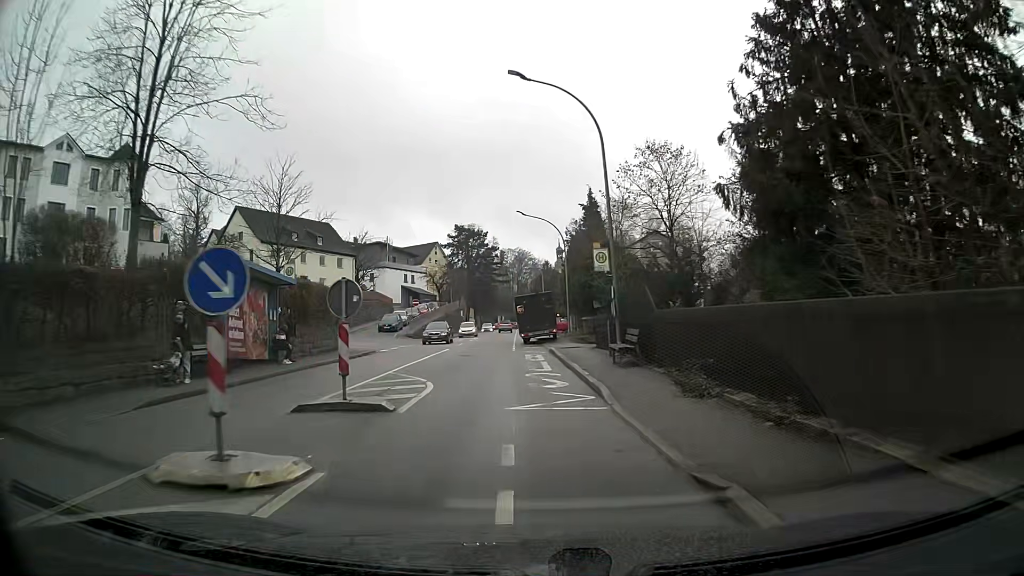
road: tertiary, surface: asphalt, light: Day
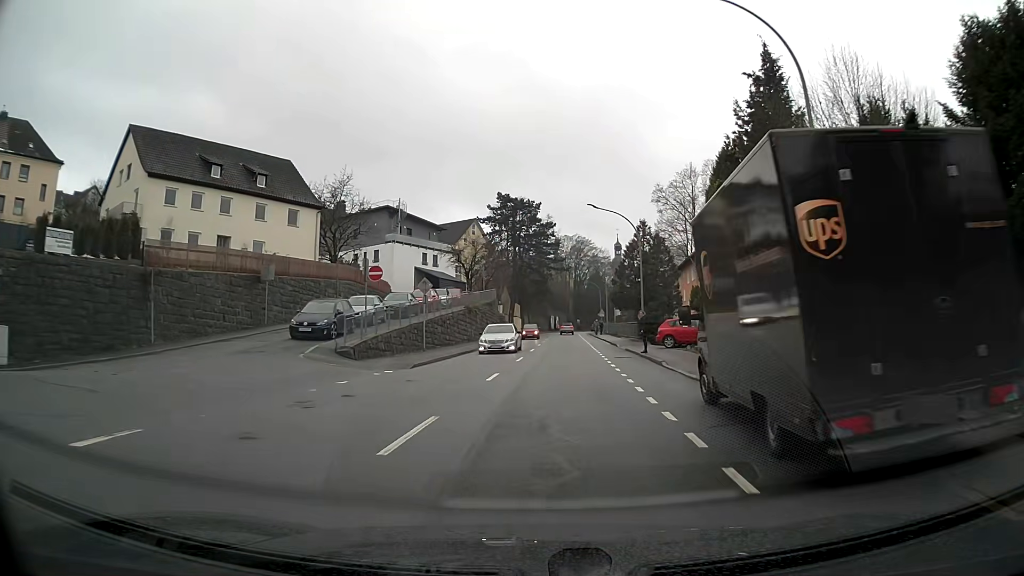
(-1.9, +34.2) m; -2°
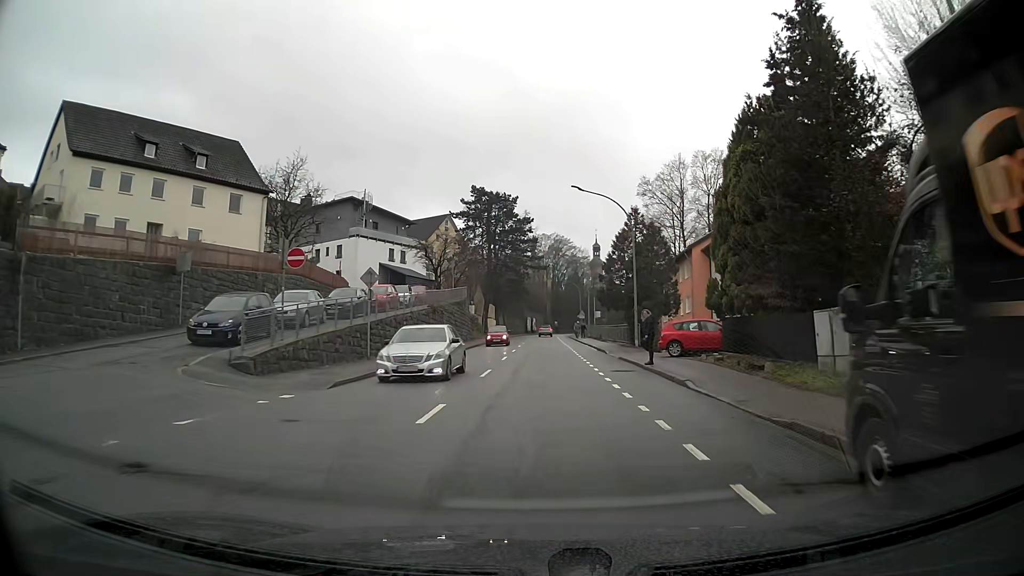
(+0.1, +6.6) m; +2°
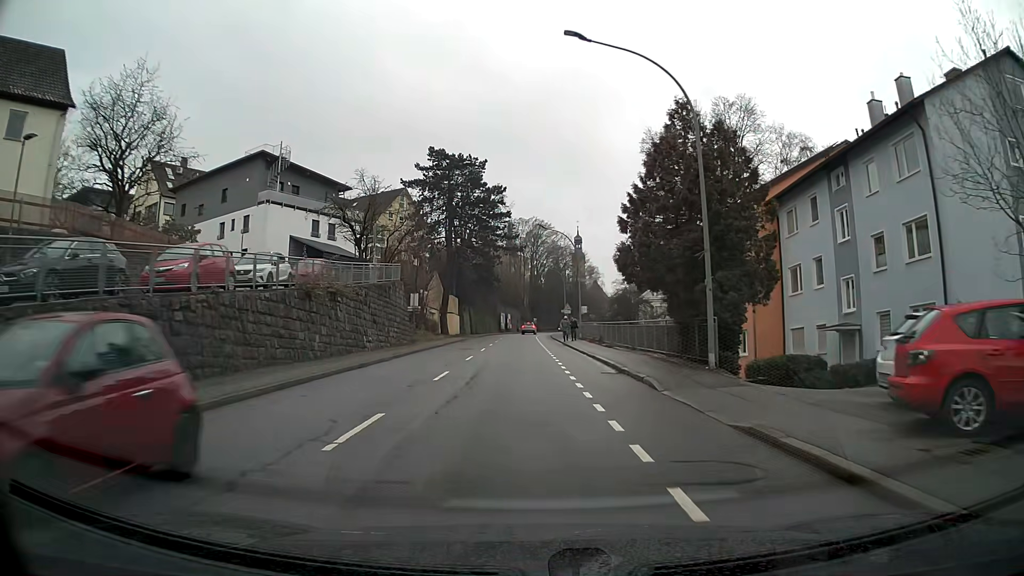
(+0.3, +20.3) m; +1°
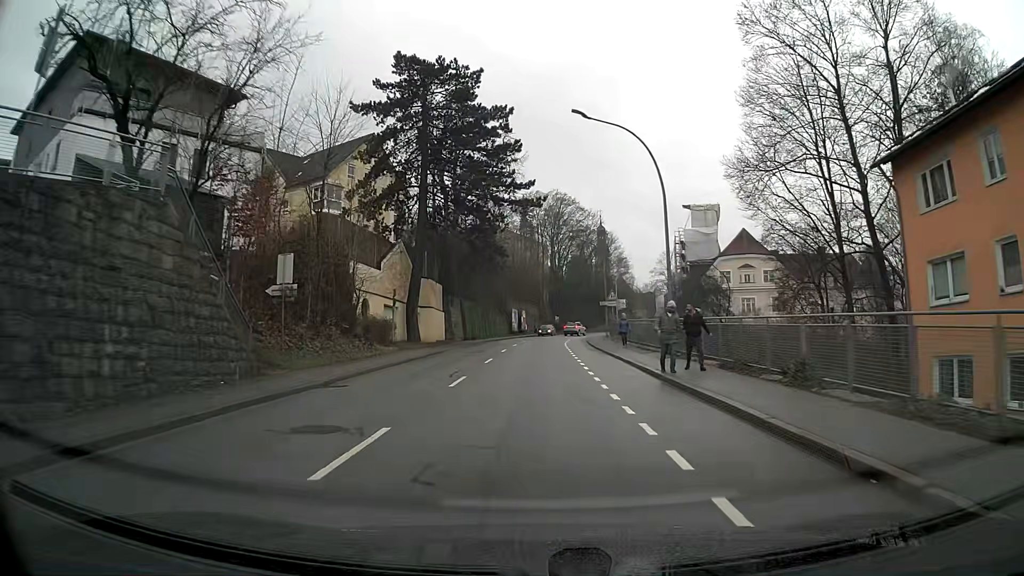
(-0.5, +28.5) m; -1°
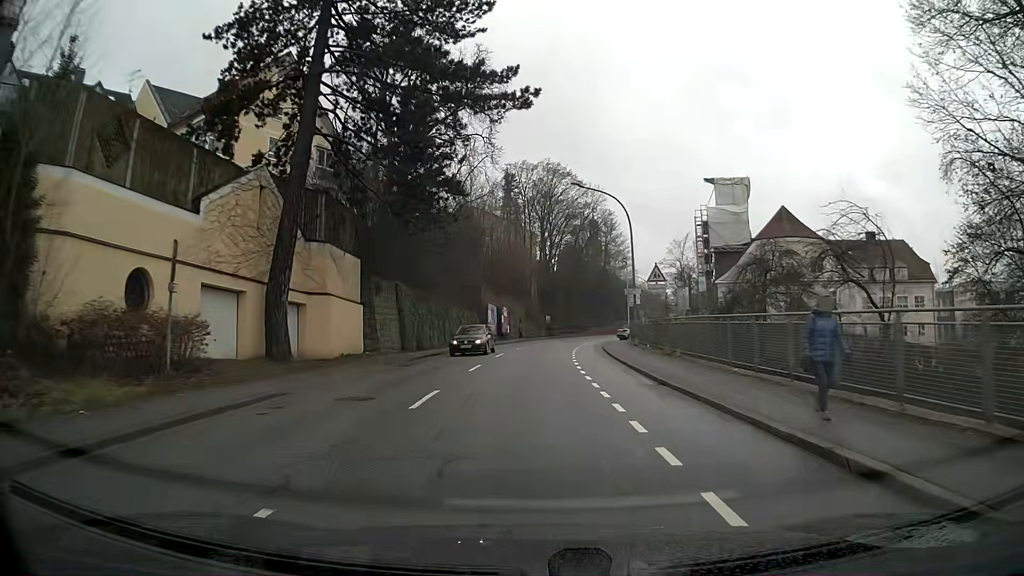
(+0.2, +22.0) m; +1°
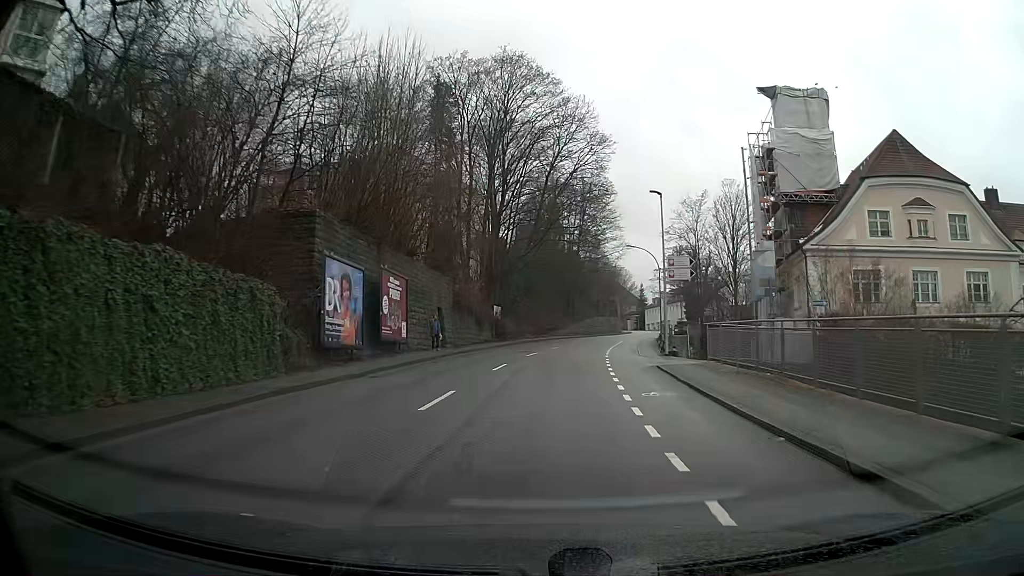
(+1.0, +36.4) m; +4°
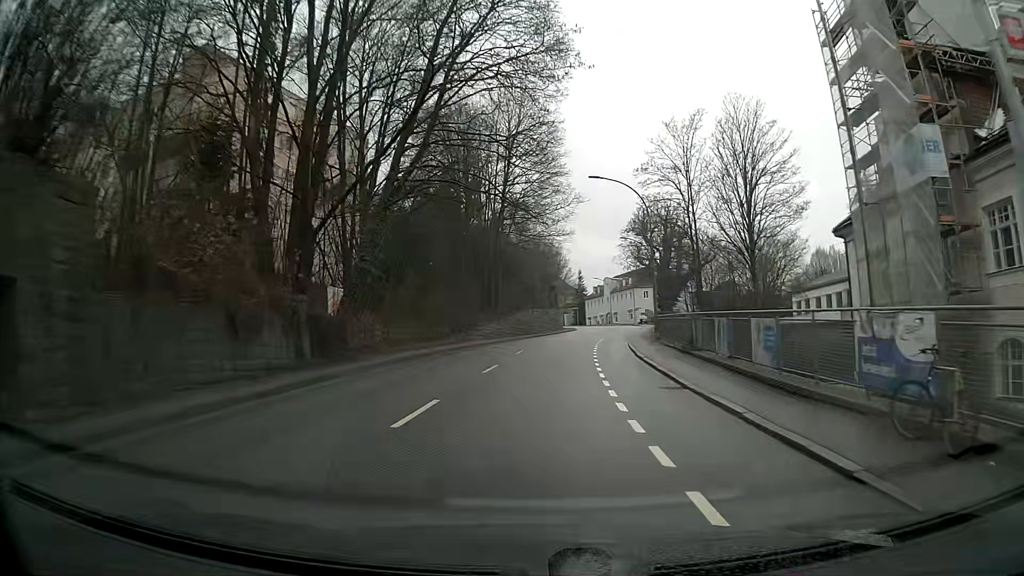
(+1.9, +28.7) m; +7°
